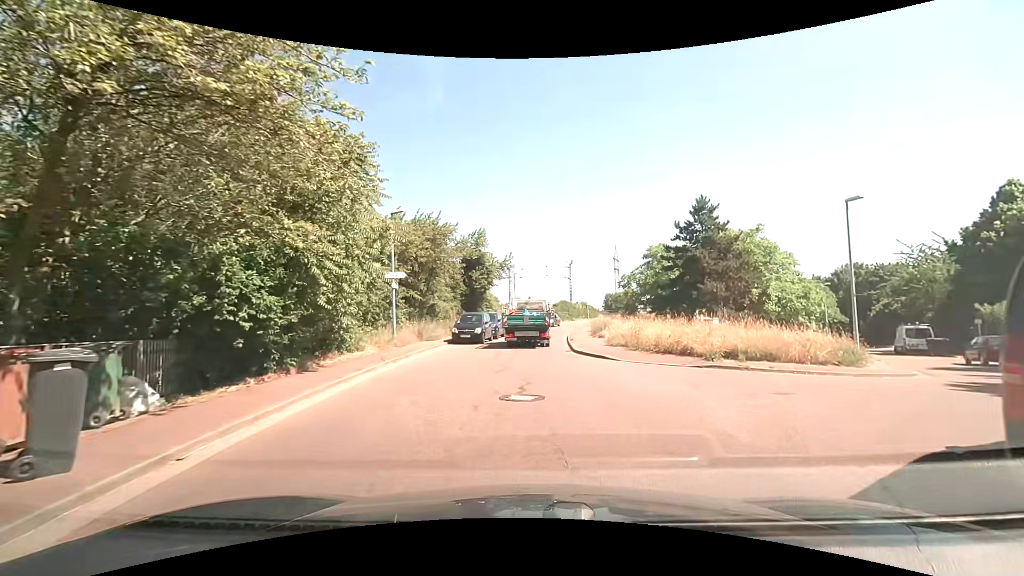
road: unclassified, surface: asphalt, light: Day
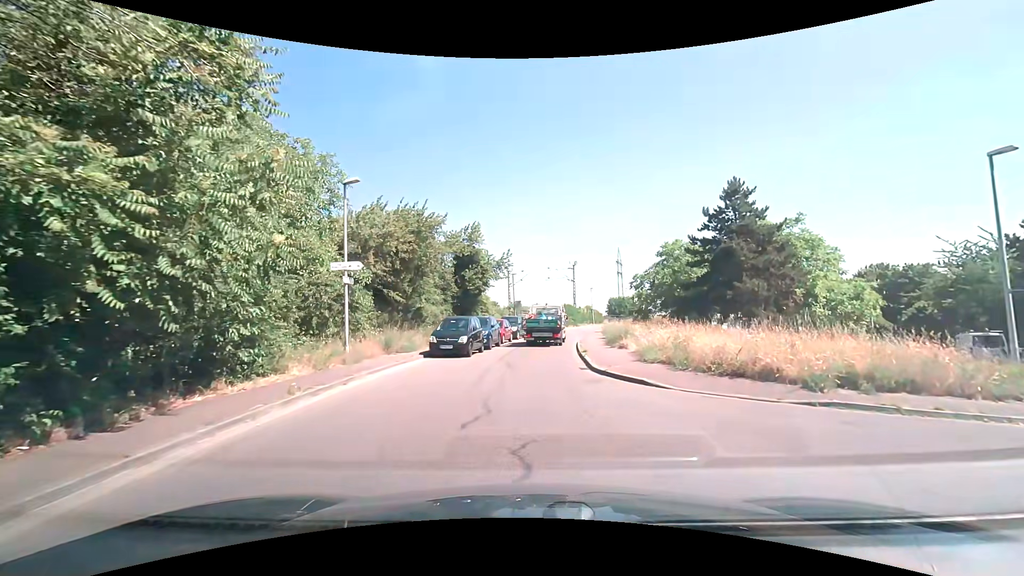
(0.0, +5.9) m; -1°
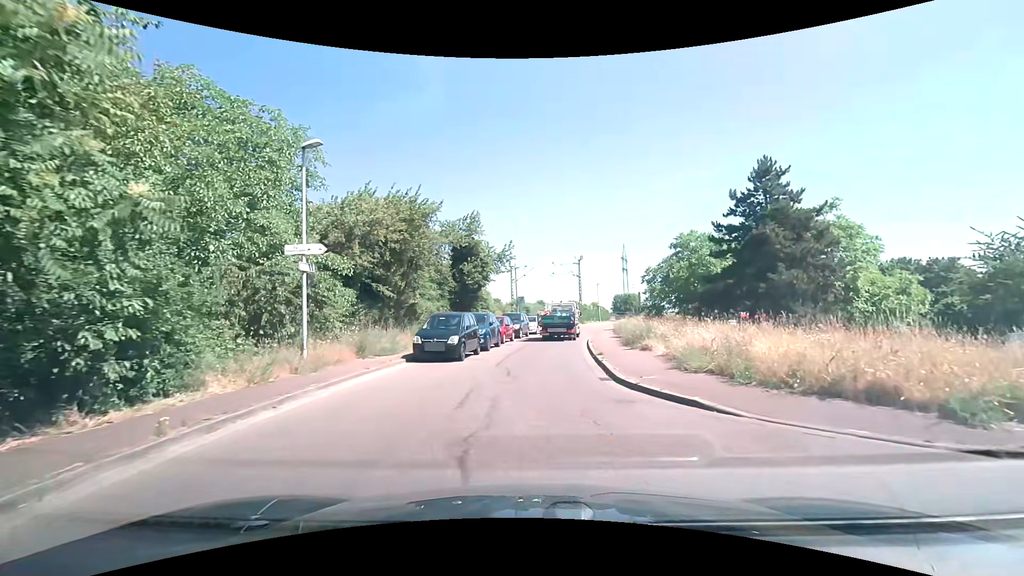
(+0.1, +3.5) m; +1°
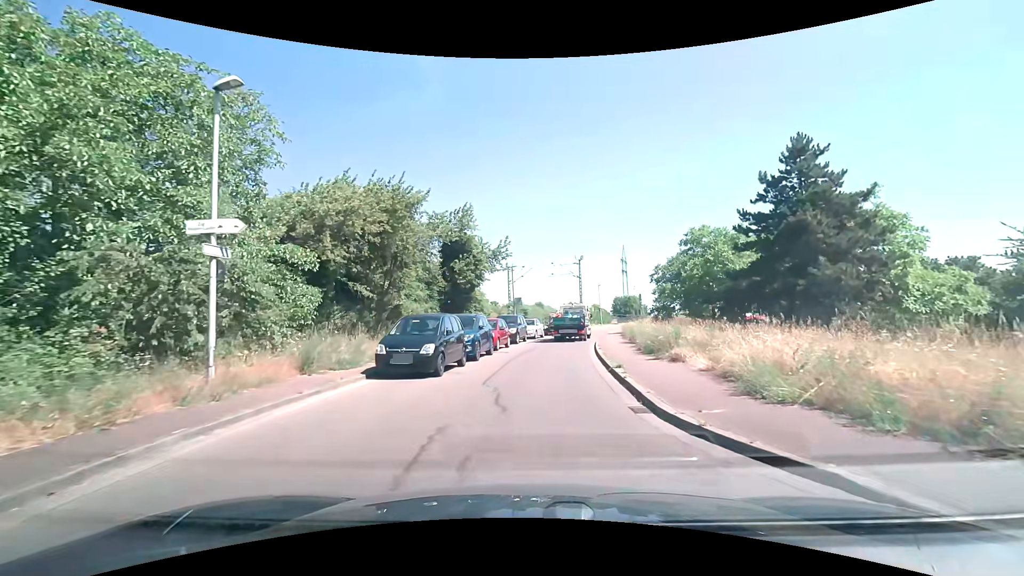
(0.0, +3.8) m; 0°
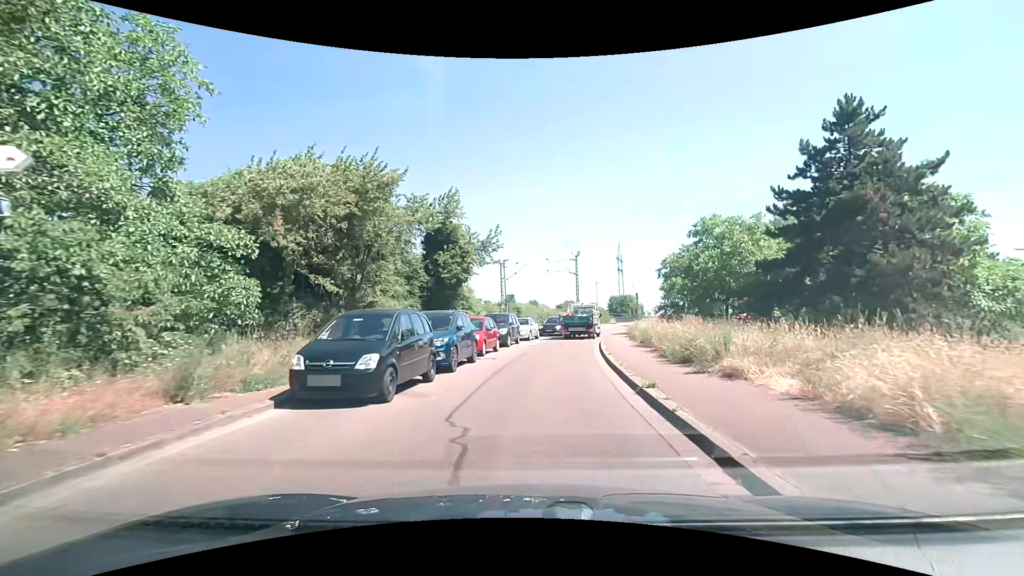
(0.0, +4.2) m; 0°
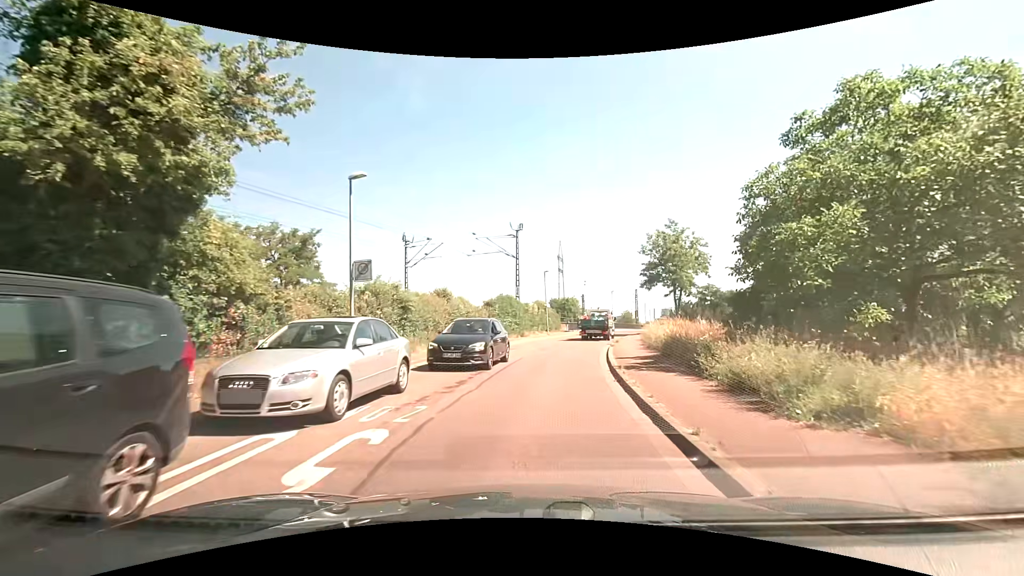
(+1.7, +23.4) m; +8°
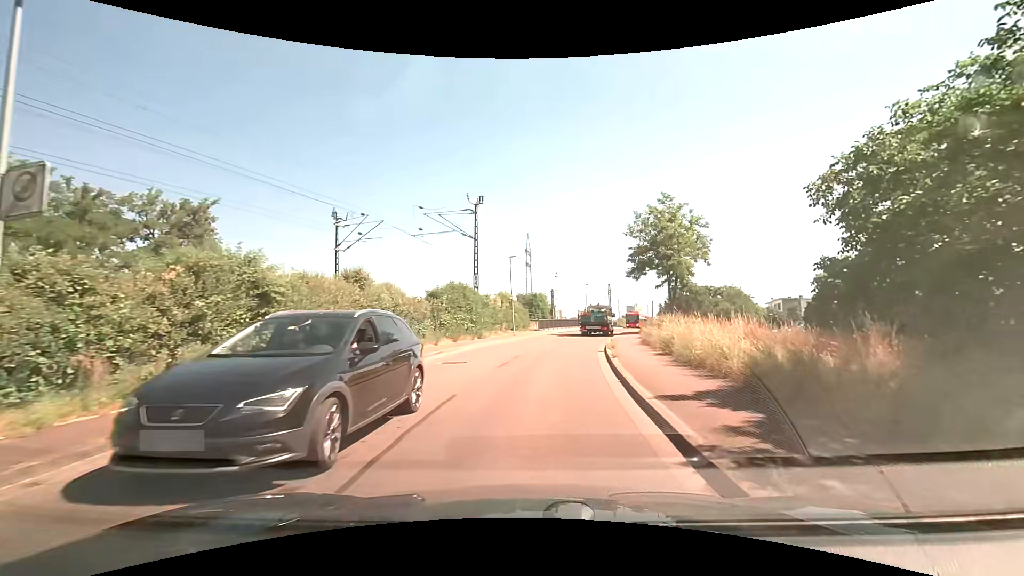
(+0.3, +9.5) m; +4°
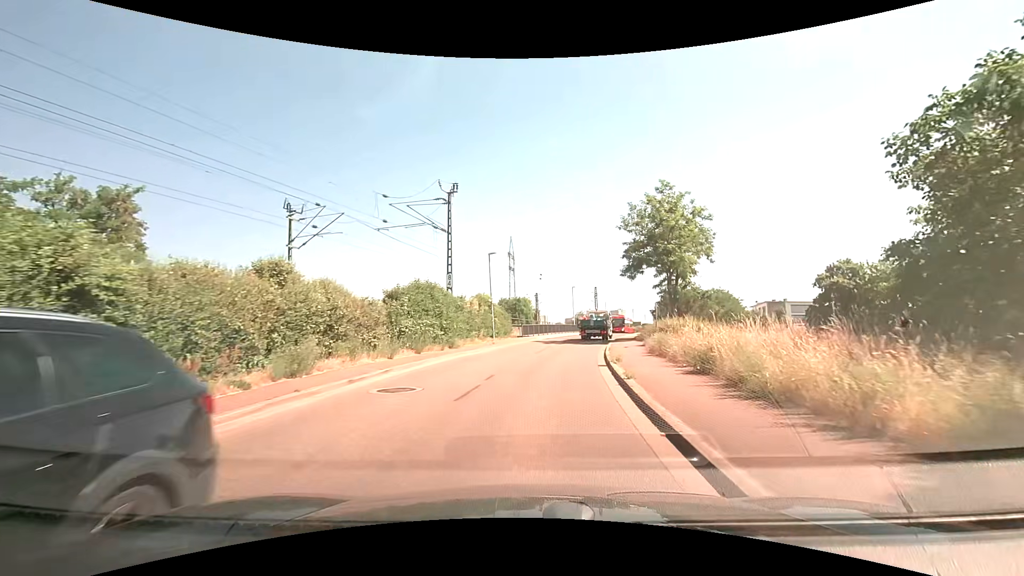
(+0.1, +4.8) m; +2°
(0, +10) (+1, +20) (+3, +30) (+5, +40) (+7, +49) (+10, +59) (+12, +69) (+15, +78) (+17, +88) (+20, +98) m
